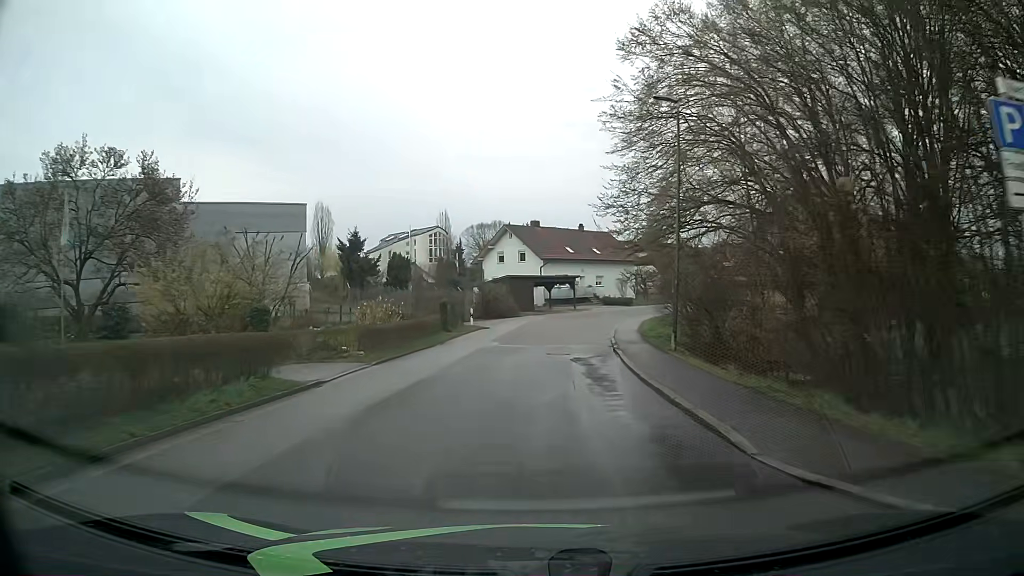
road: residential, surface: asphalt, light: Day
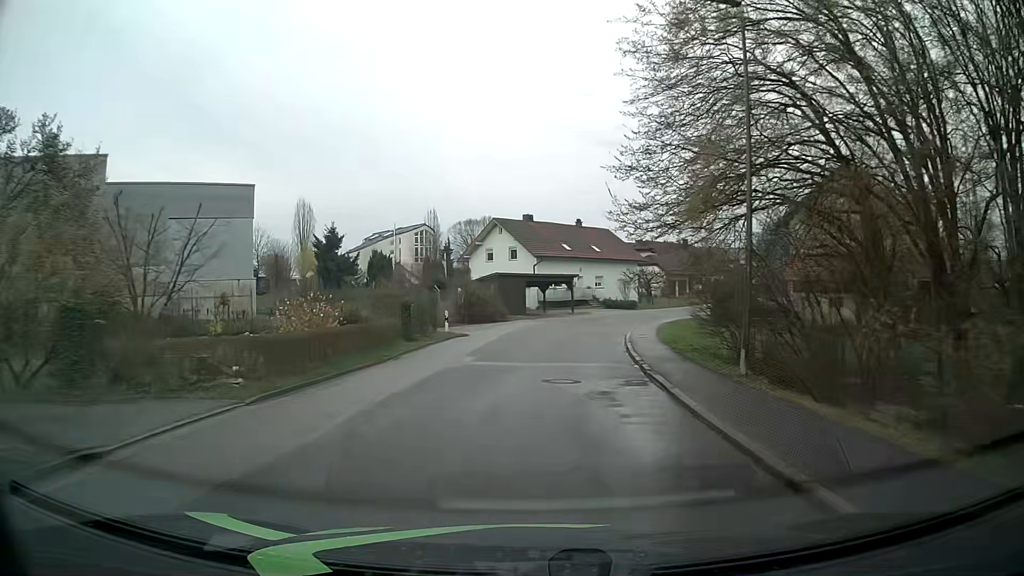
(0.0, +7.5) m; +1°
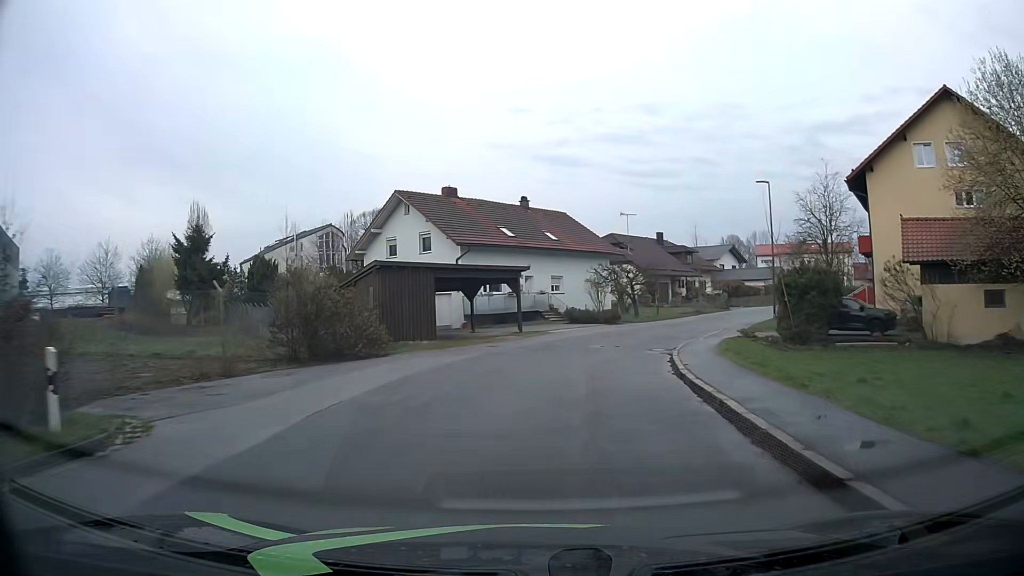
(+0.9, +22.1) m; +5°
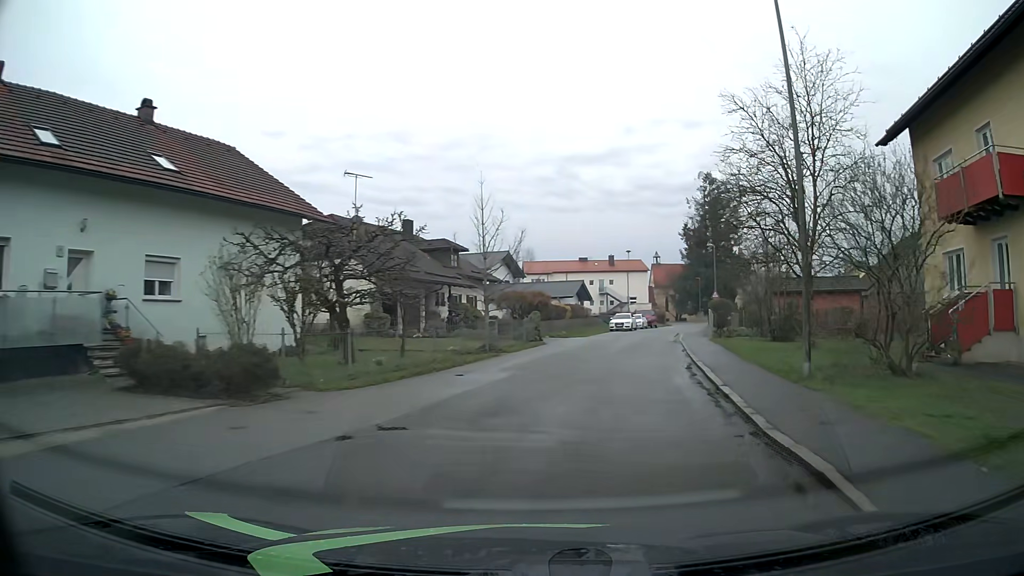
(+4.1, +27.5) m; +21°
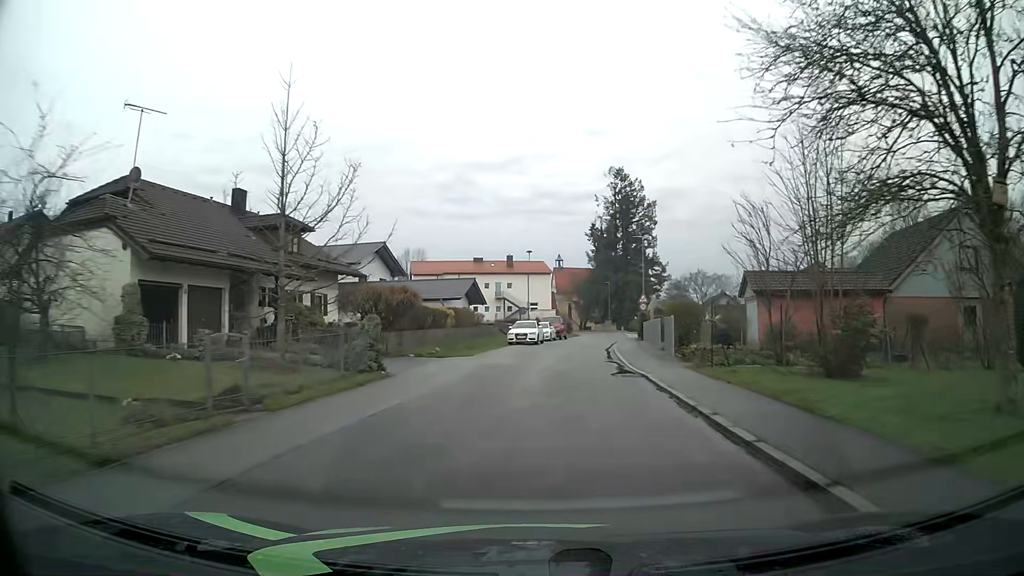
(+1.3, +13.8) m; +9°
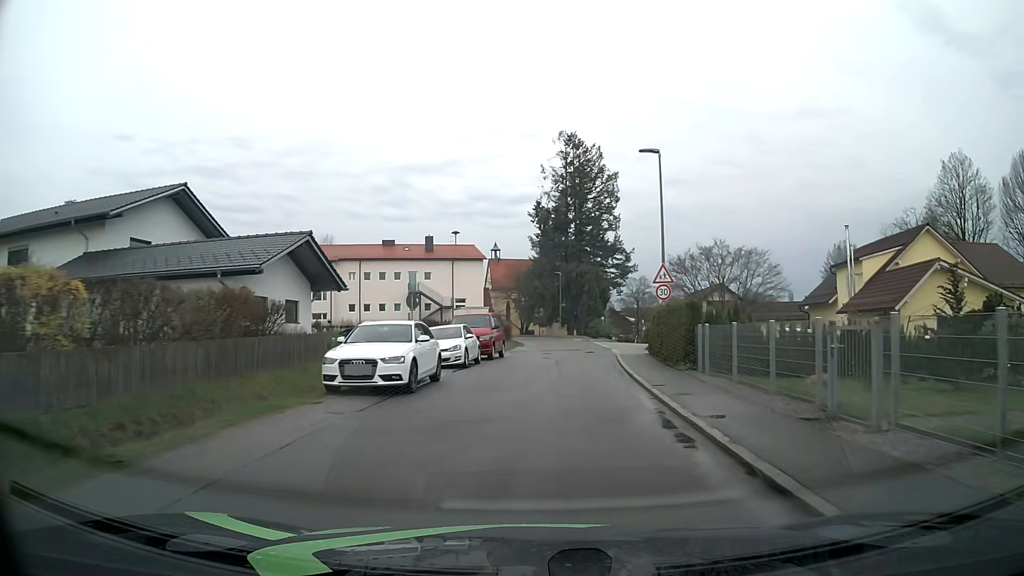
(+1.3, +26.7) m; +5°
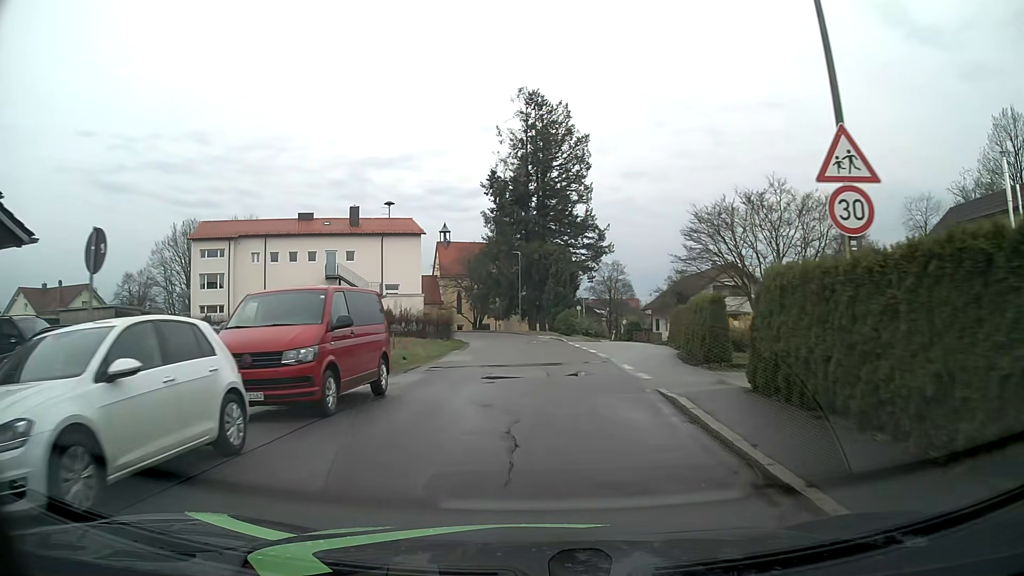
(+0.6, +17.3) m; +4°
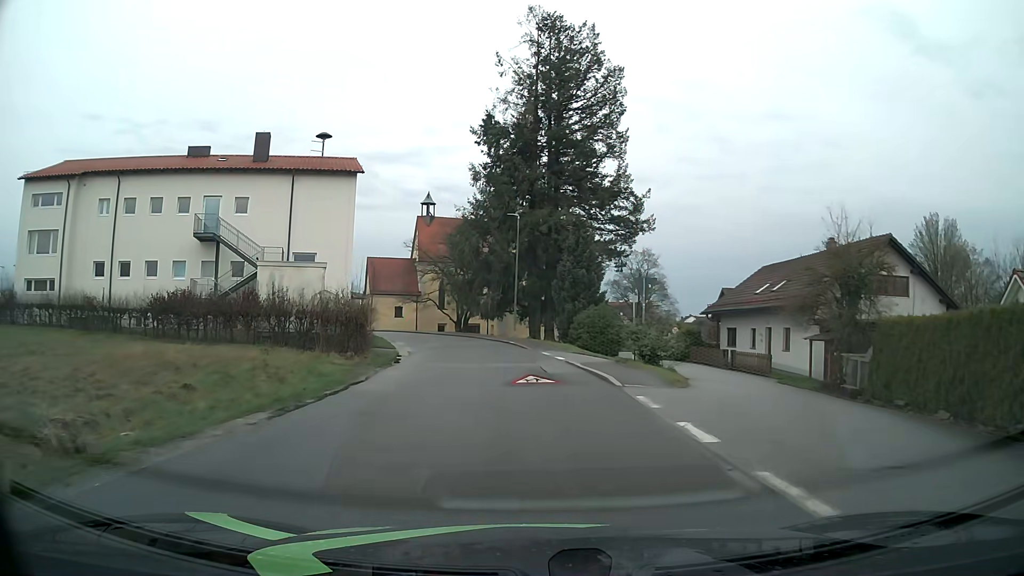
(+0.1, +24.9) m; 0°
(0, +10) (-1, +20) (-2, +30) (-4, +40) (-7, +49) (-11, +59) (-16, +67) (-21, +75) (-28, +83) (-35, +90) m
